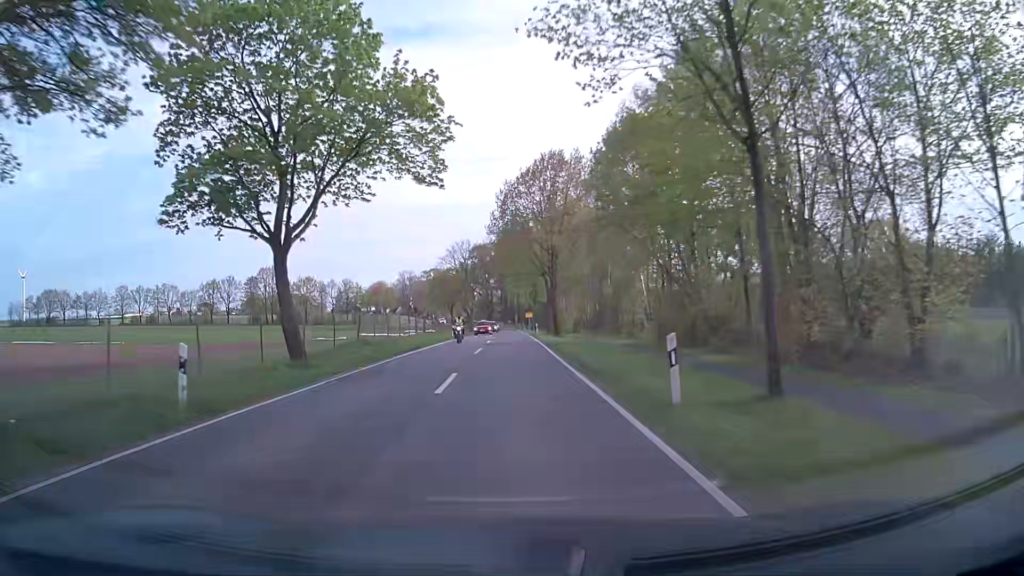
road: secondary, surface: asphalt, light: Day
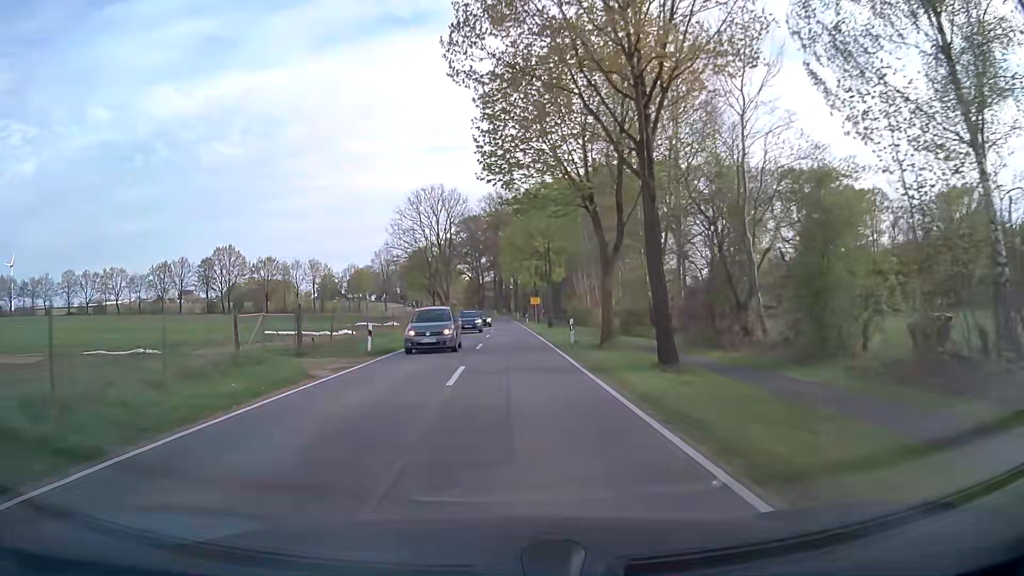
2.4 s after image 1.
(+0.3, +35.3) m; +1°
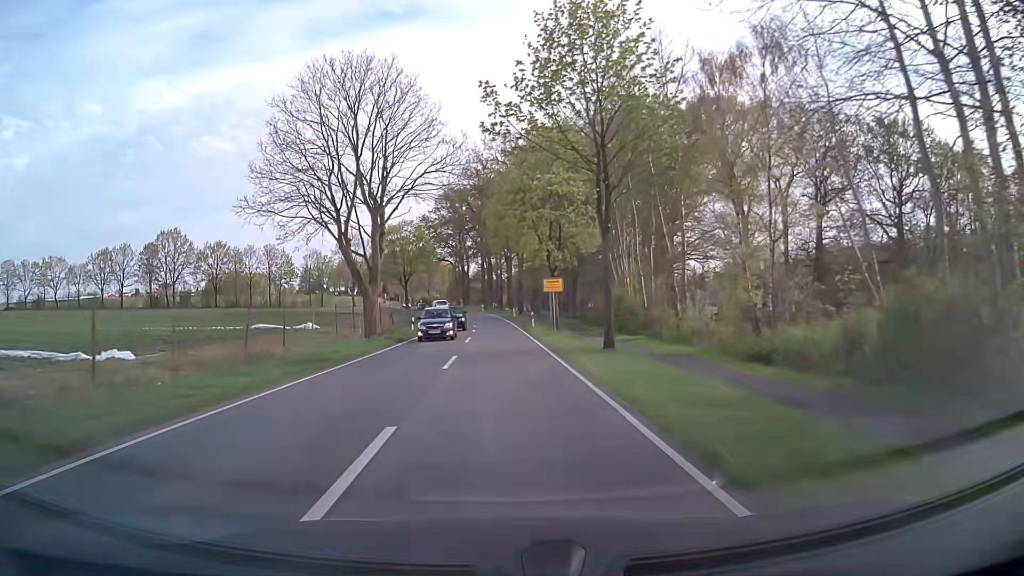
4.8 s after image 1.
(+0.3, +32.6) m; +1°
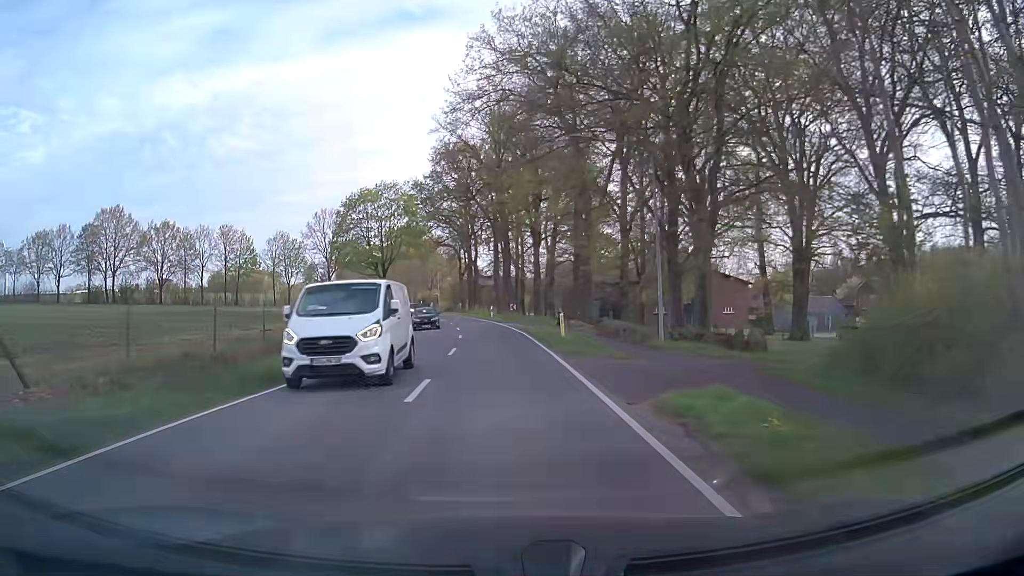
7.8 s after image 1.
(-0.3, +39.2) m; -1°
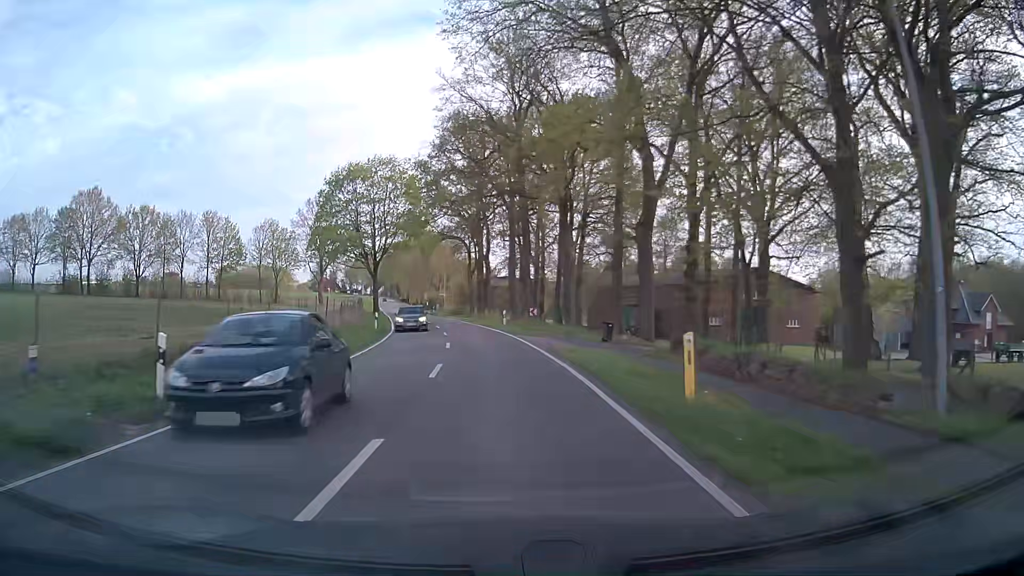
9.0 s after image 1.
(-0.2, +15.4) m; -1°
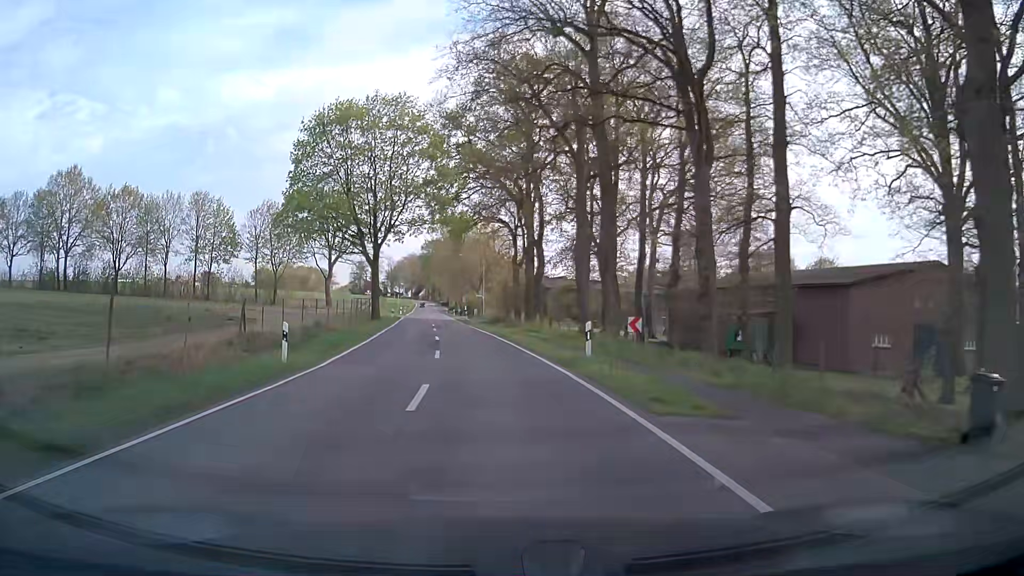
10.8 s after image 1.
(-0.7, +22.8) m; -4°
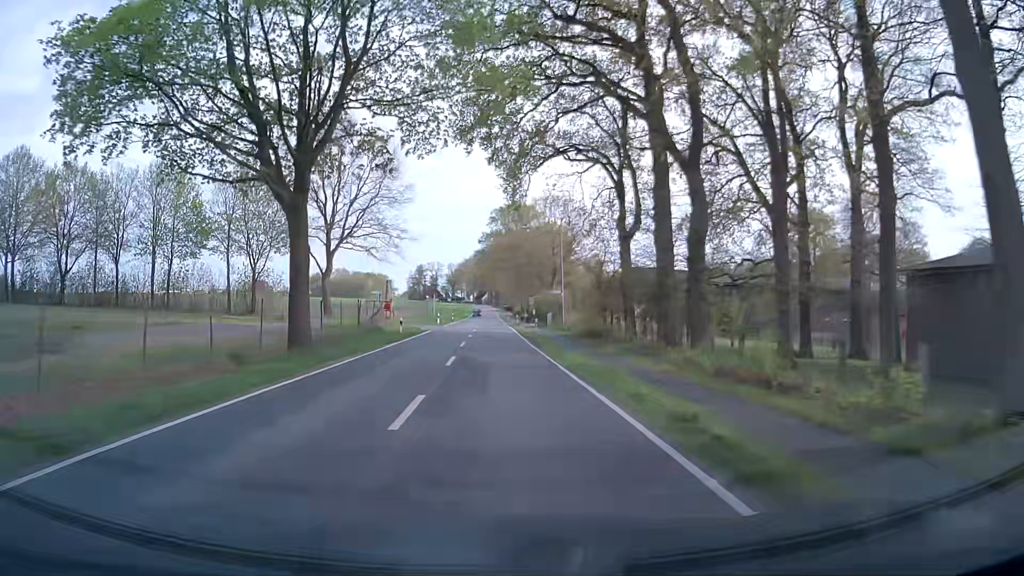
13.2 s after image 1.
(-1.6, +30.3) m; -5°
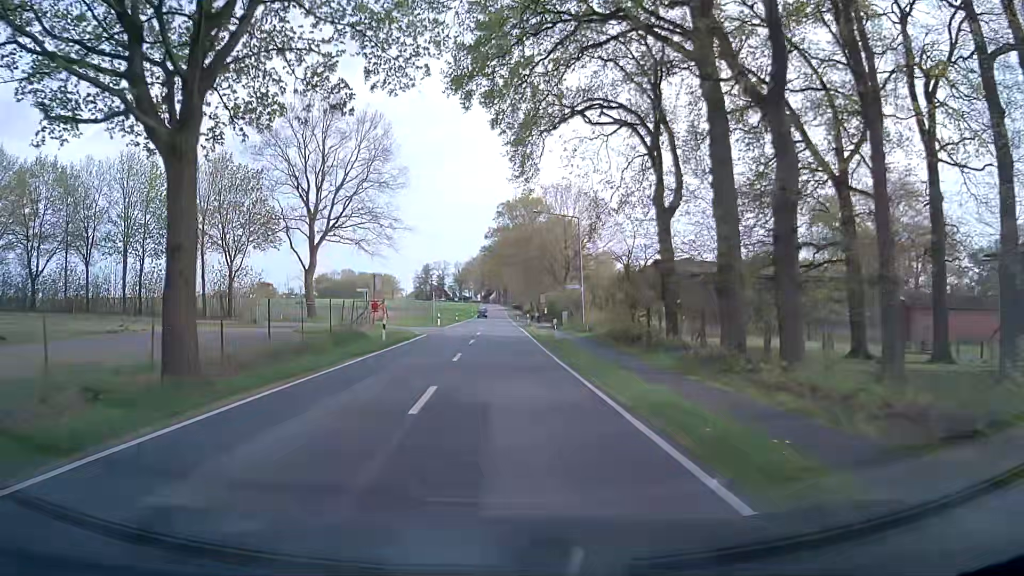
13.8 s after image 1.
(-0.1, +7.6) m; -1°
(0, +10) (0, +20) (0, +30) (0, +40) (-1, +50) (-1, +60) (-1, +70) (-1, +80) (-1, +90) (-1, +100) m
